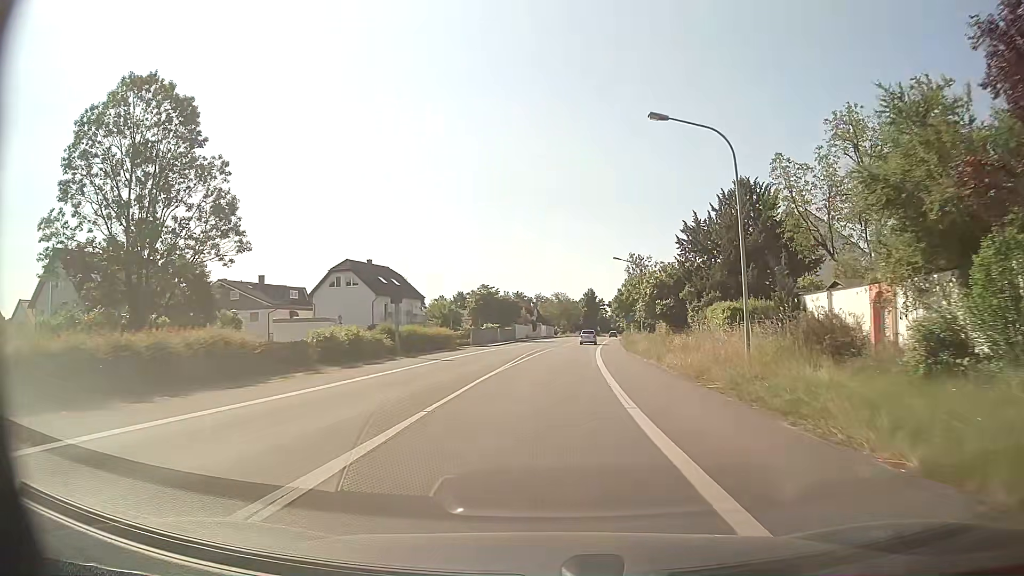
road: primary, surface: asphalt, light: Day
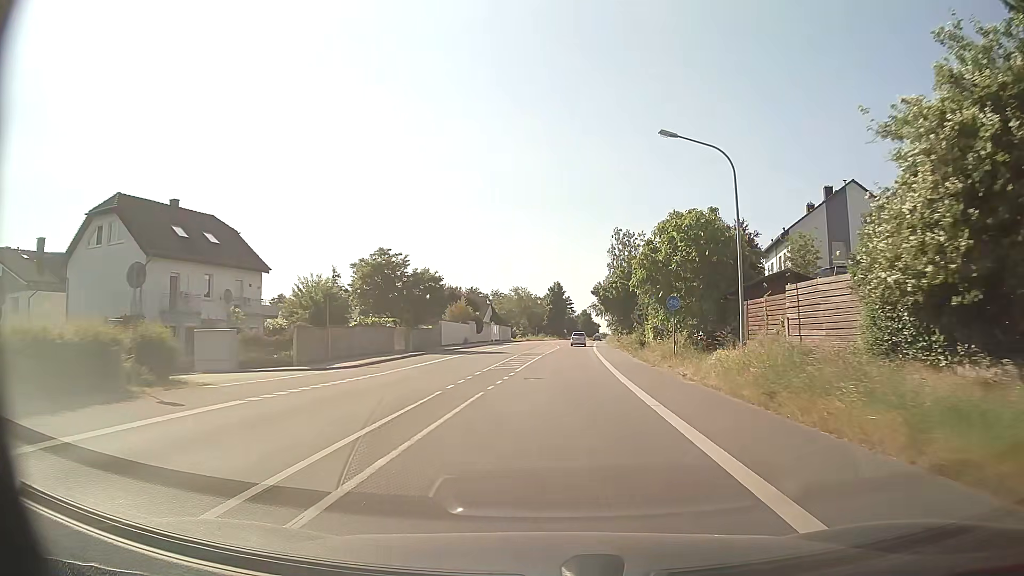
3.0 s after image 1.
(+1.1, +38.5) m; +3°
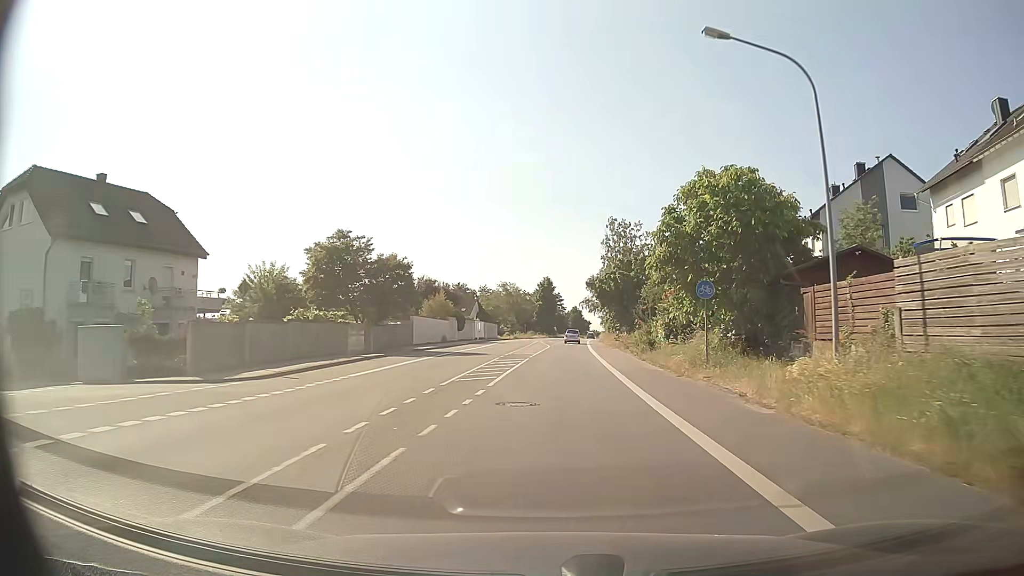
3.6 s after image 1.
(+0.1, +7.7) m; +1°
(0, +10) (0, +20) (0, +30) (+1, +40) (+1, +50) (+2, +60) (+2, +70) (+3, +80) (+4, +90) (+4, +100) m
